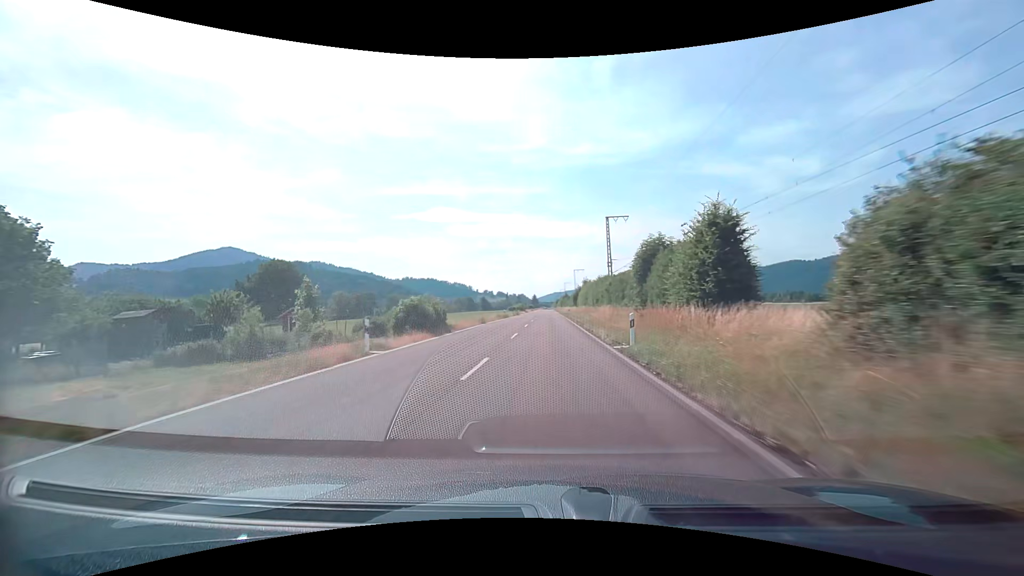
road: tertiary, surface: asphalt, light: Day
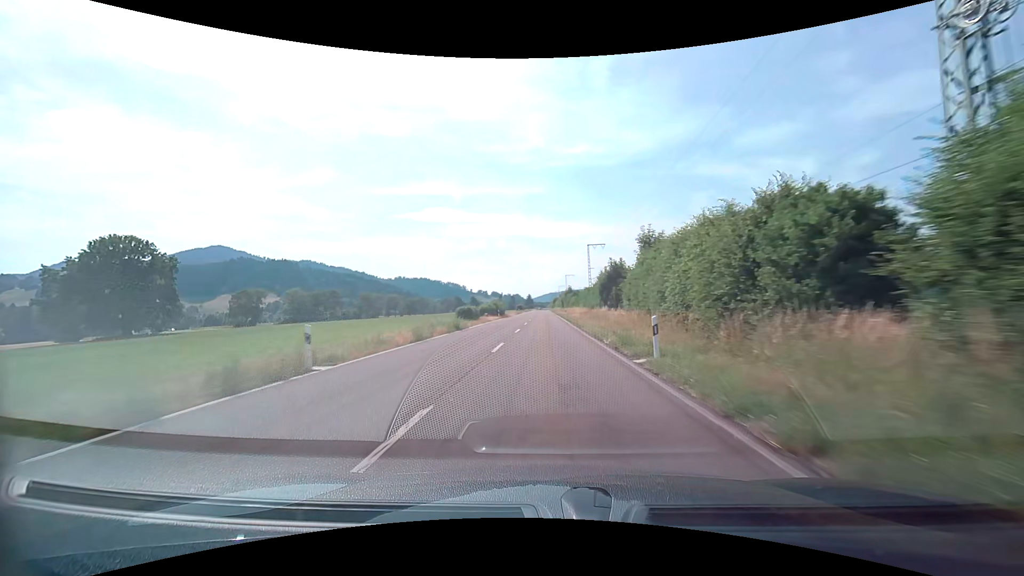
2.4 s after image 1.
(+0.4, +54.3) m; 0°
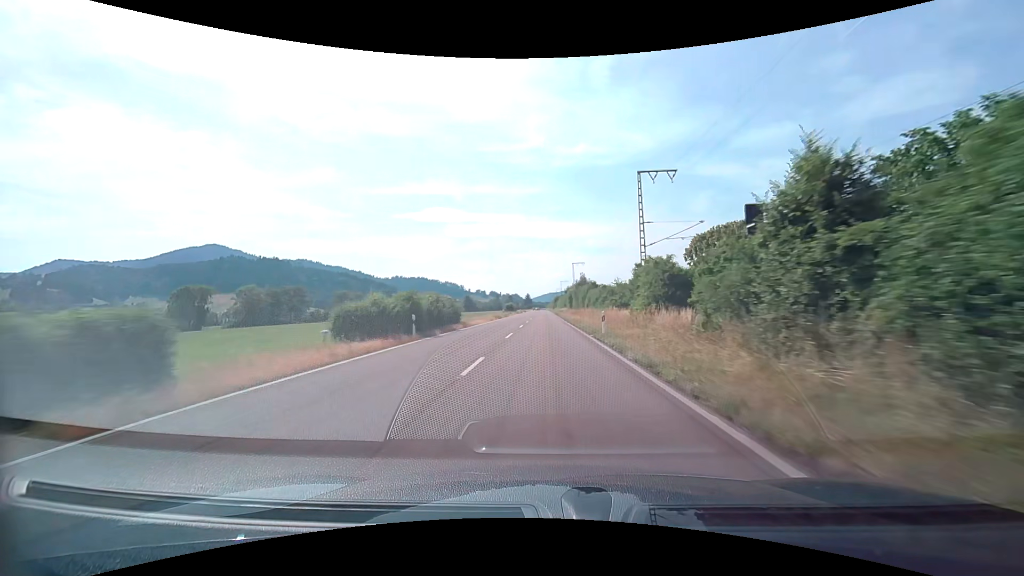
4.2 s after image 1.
(+0.1, +41.6) m; 0°
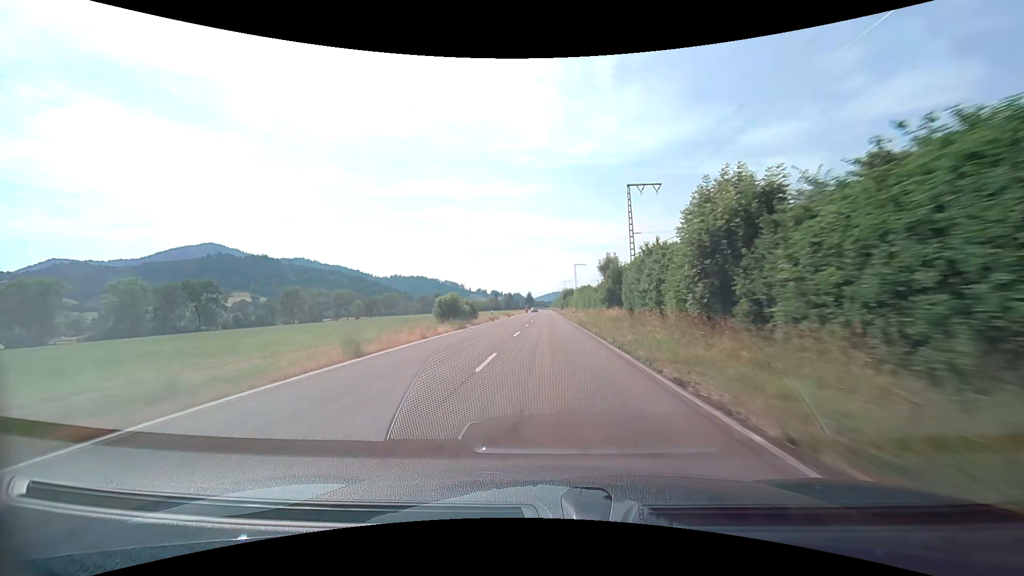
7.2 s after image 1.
(-0.1, +71.1) m; 0°
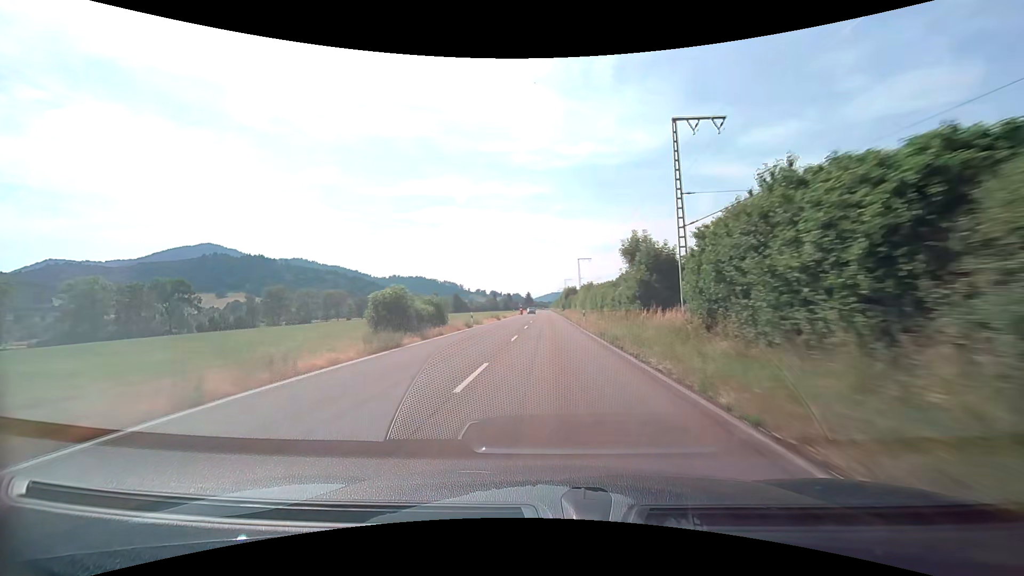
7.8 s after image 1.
(0.0, +14.4) m; 0°
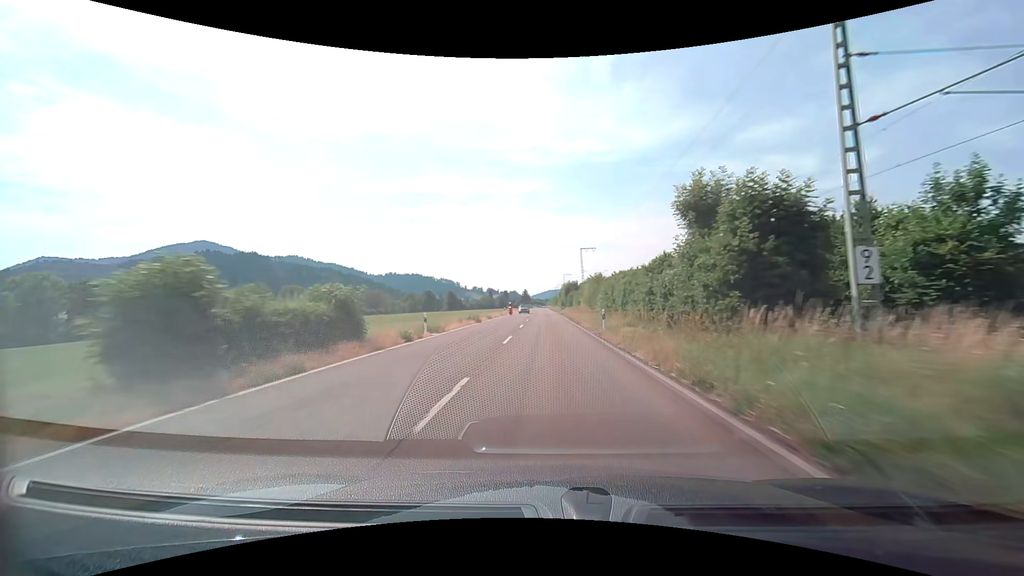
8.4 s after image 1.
(0.0, +14.3) m; 0°
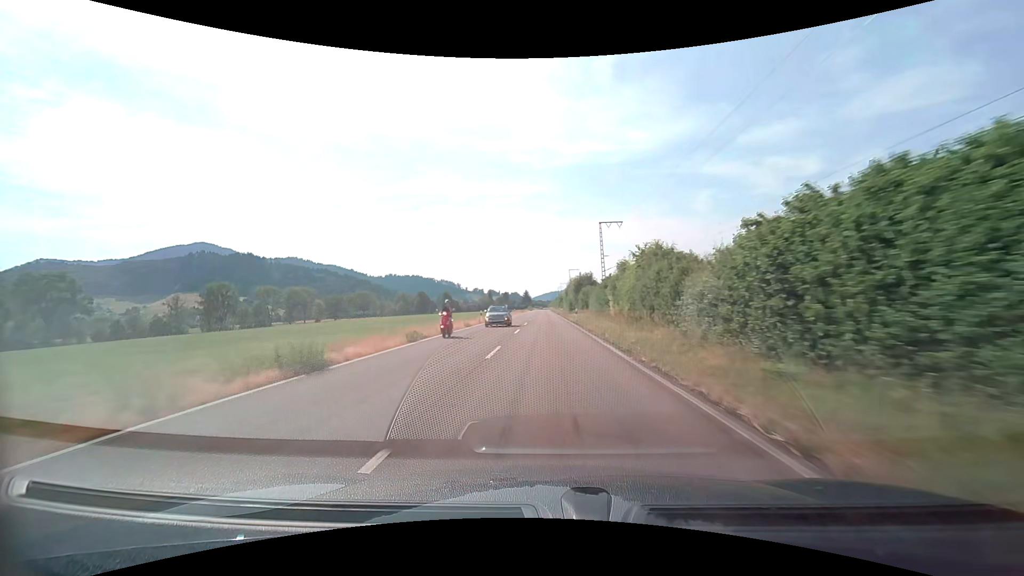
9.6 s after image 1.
(0.0, +28.5) m; 0°
